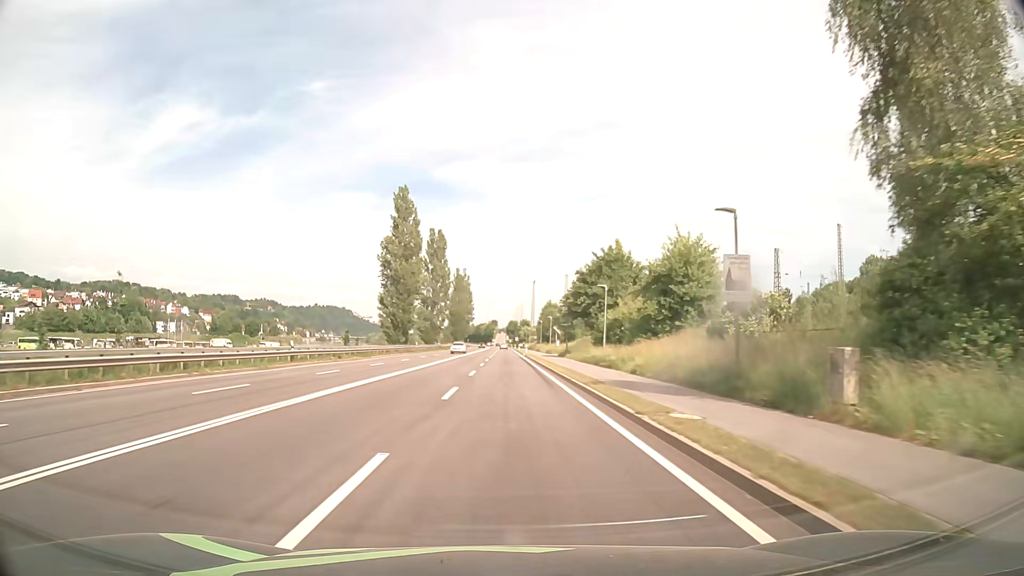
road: primary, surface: asphalt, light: Day
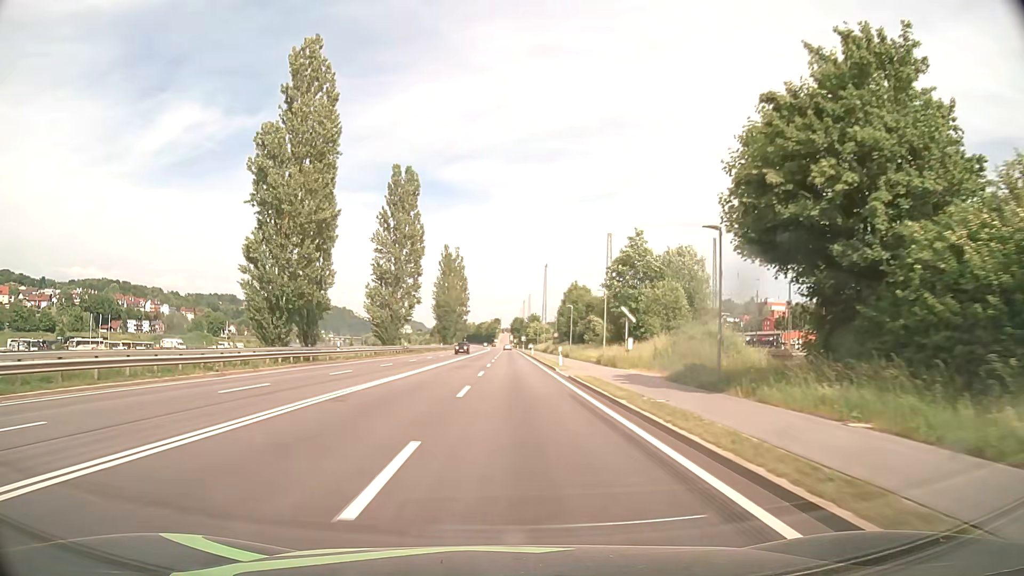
(-0.2, +47.0) m; 0°
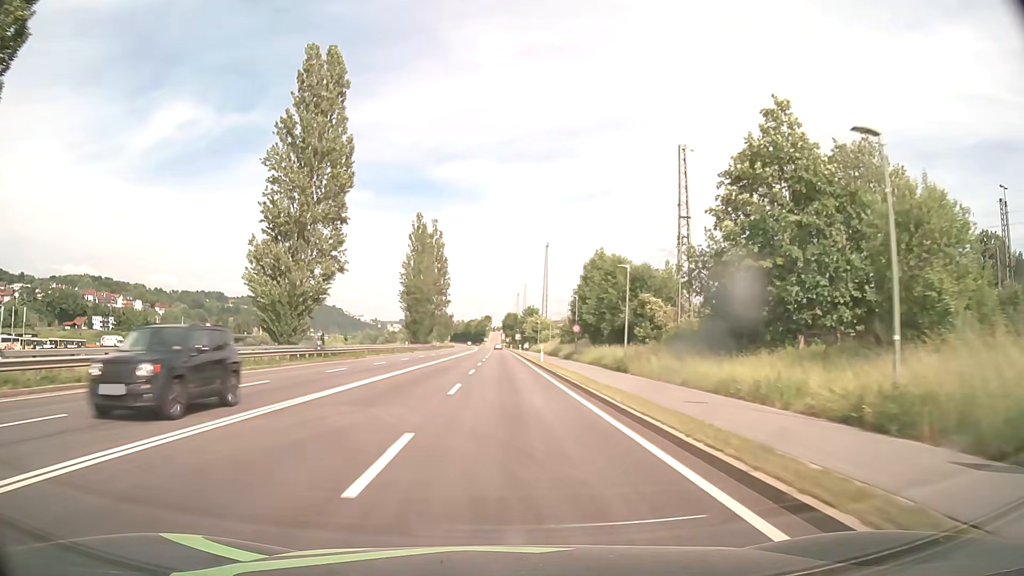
(+0.2, +35.0) m; +1°
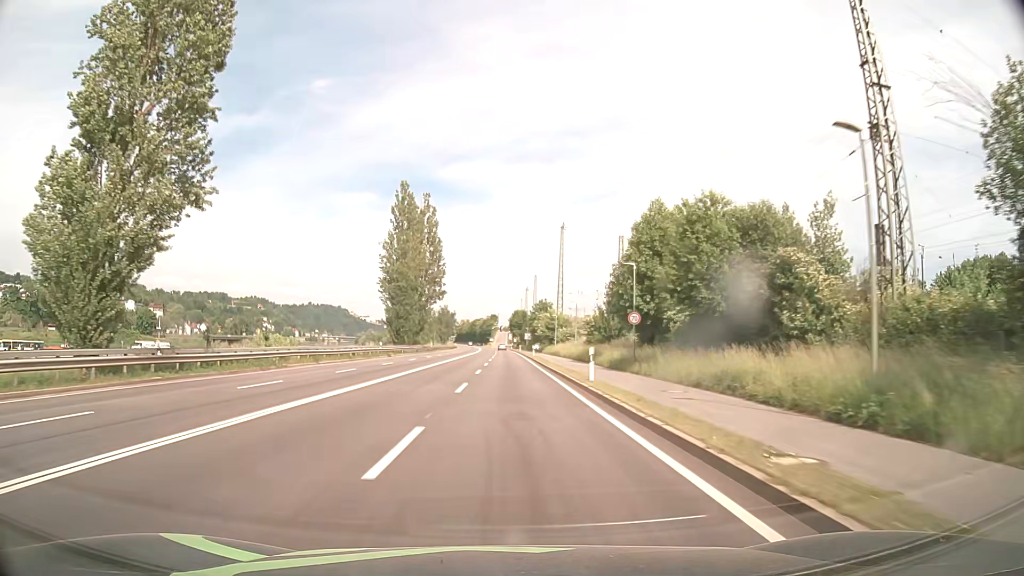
(-0.1, +23.1) m; -1°
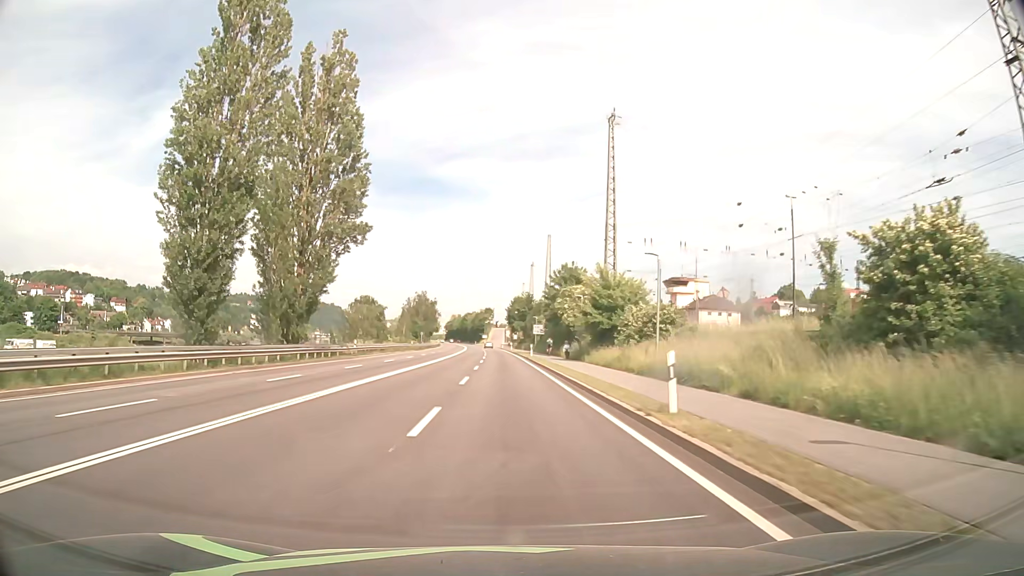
(-0.2, +57.1) m; 0°
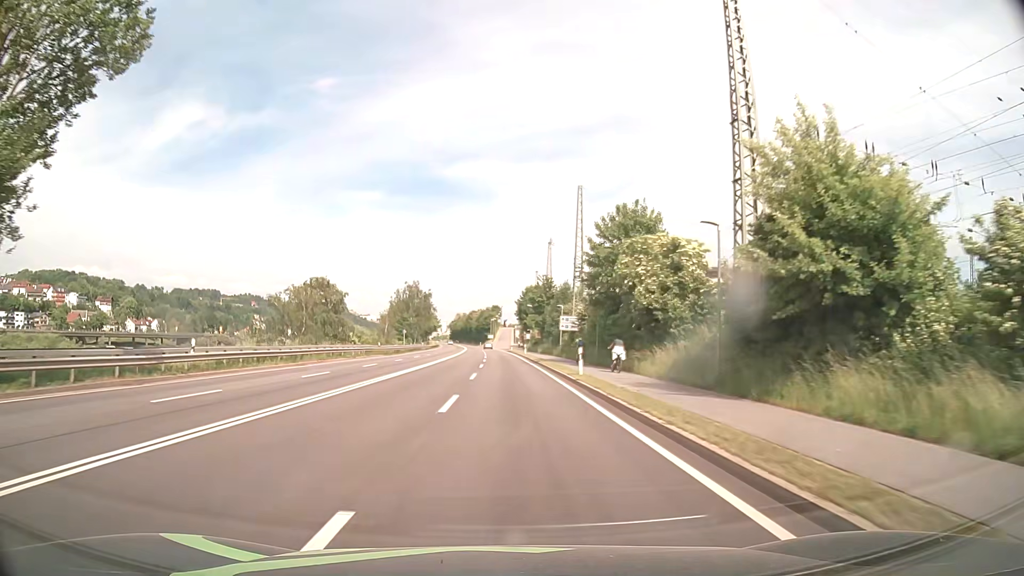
(-0.2, +32.4) m; -1°
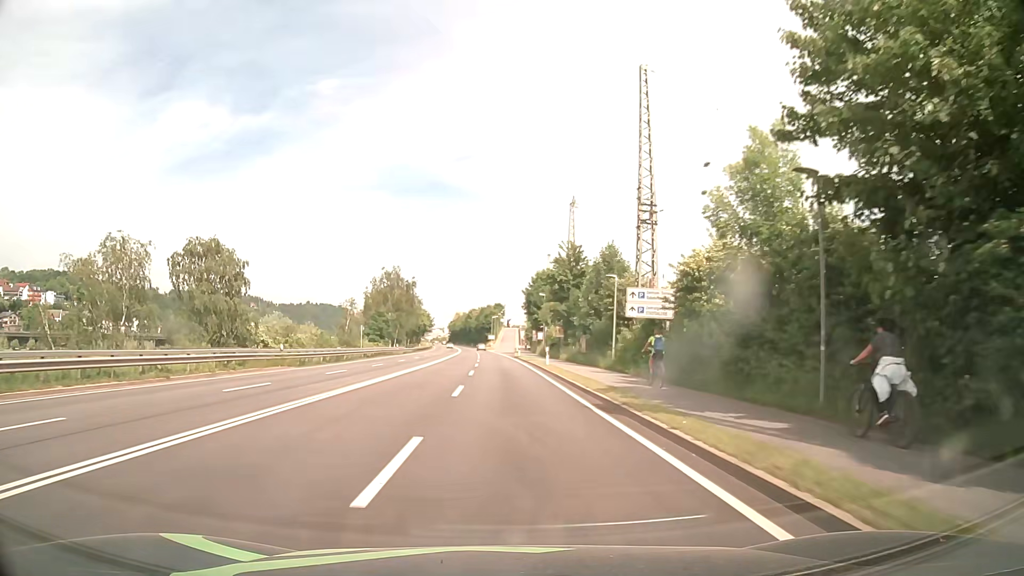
(-0.1, +31.7) m; 0°
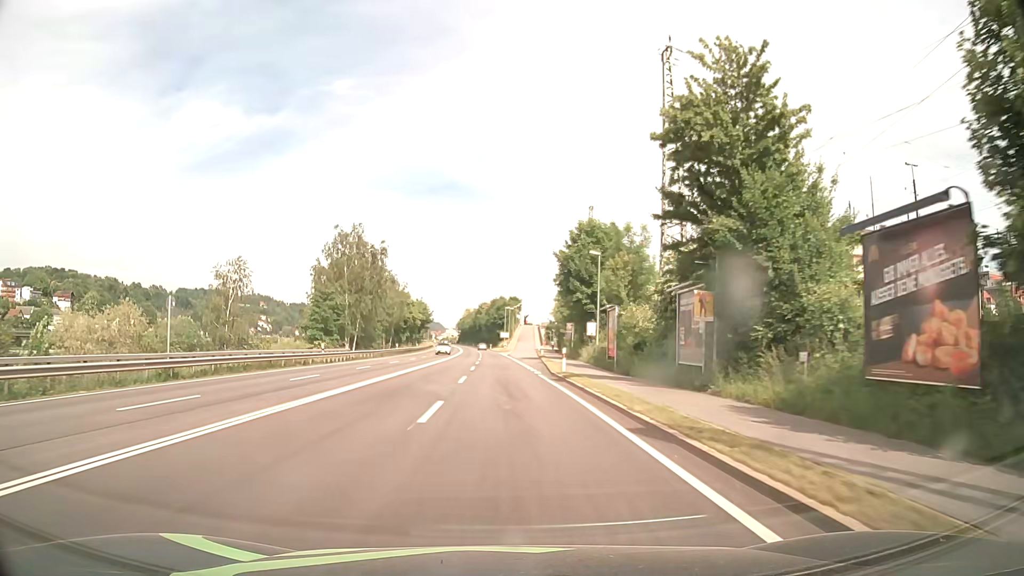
(-0.3, +42.2) m; -1°
(0, +10) (0, +20) (0, +30) (0, +40) (-1, +50) (-1, +60) (-1, +70) (-1, +80) (-2, +90) (-2, +100) m
